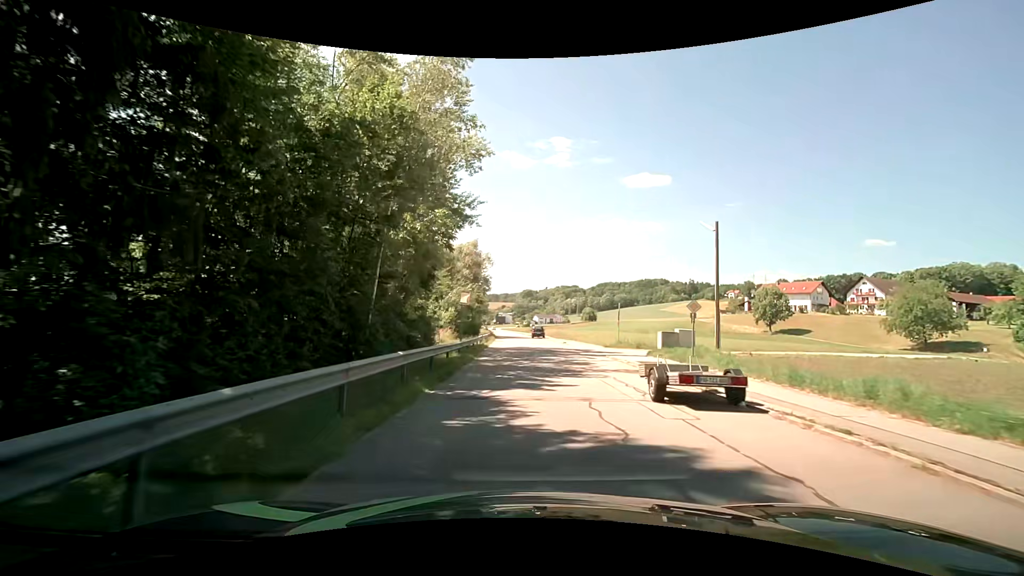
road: residential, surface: asphalt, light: Day
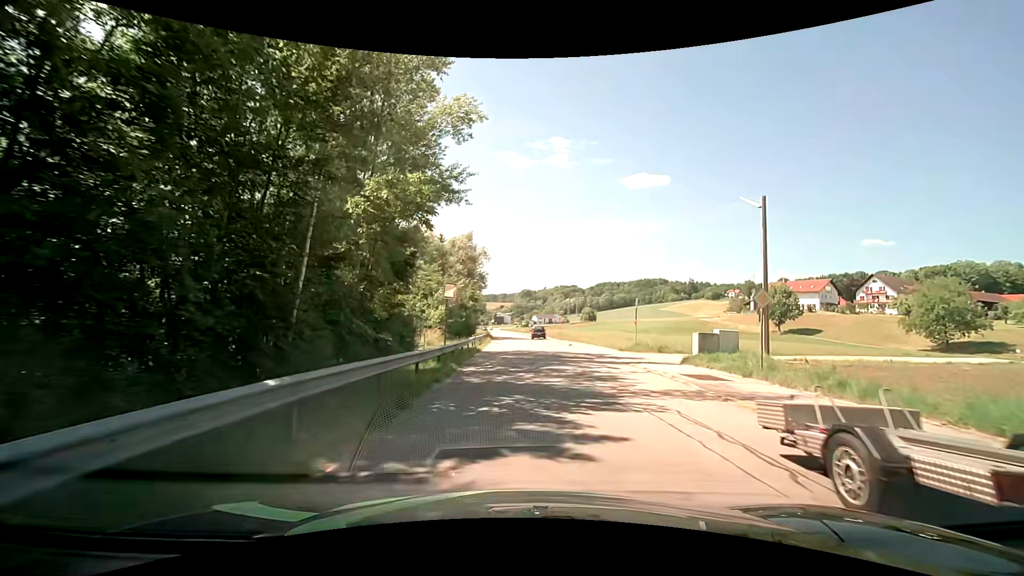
(0.0, +5.6) m; 0°
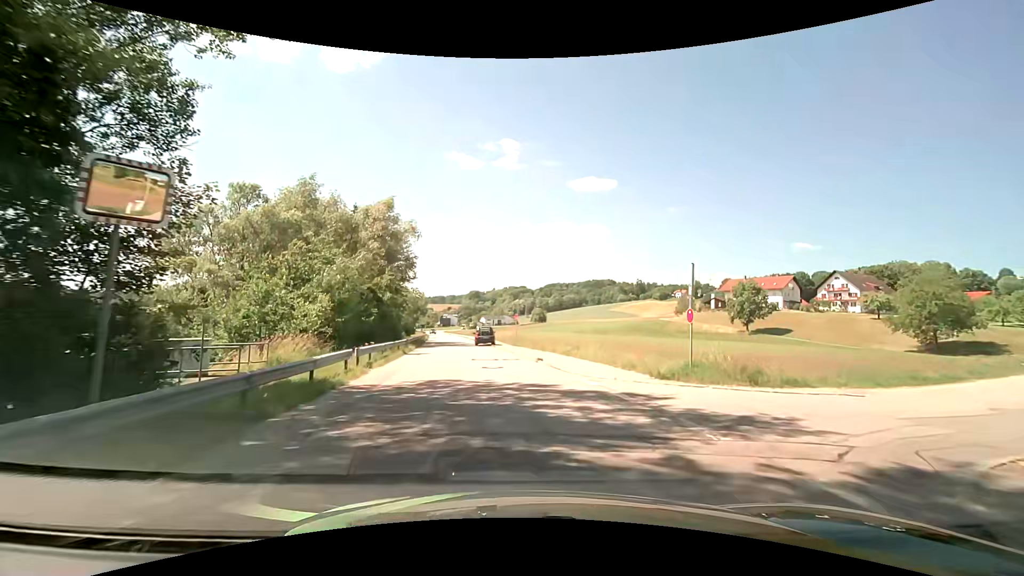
(+0.8, +16.8) m; +6°
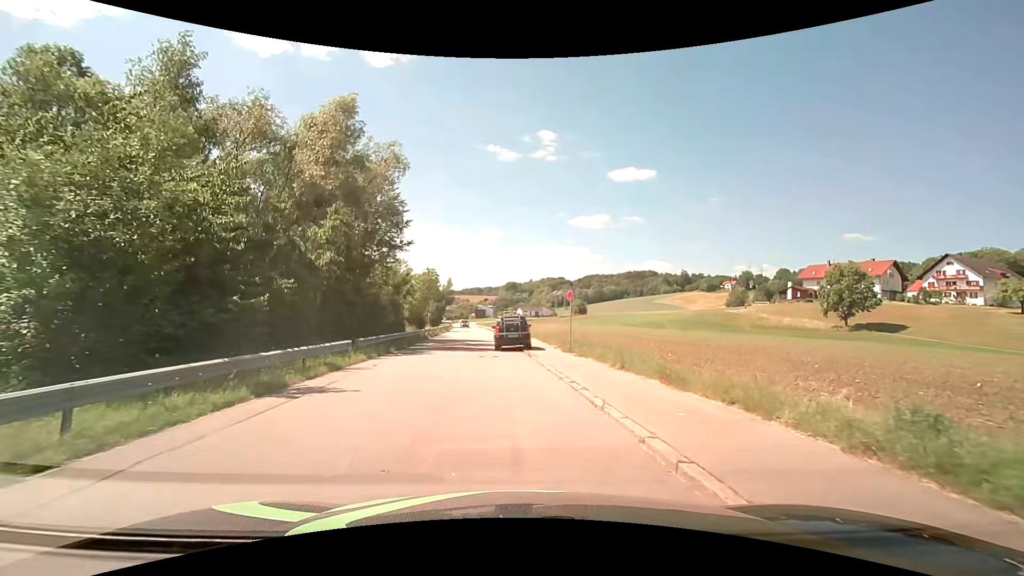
(-0.6, +19.1) m; -4°
(0, +10) (-2, +20) (-4, +29) (-4, +39) (-4, +49) (-4, +59) (-5, +69) (-6, +79) (-7, +89) (-8, +99) m
